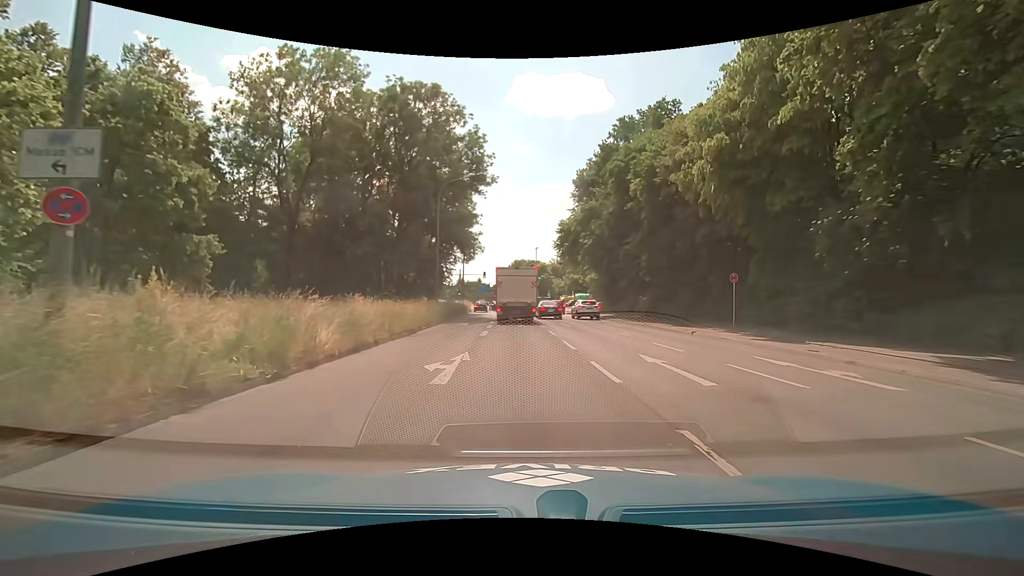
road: secondary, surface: asphalt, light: Day
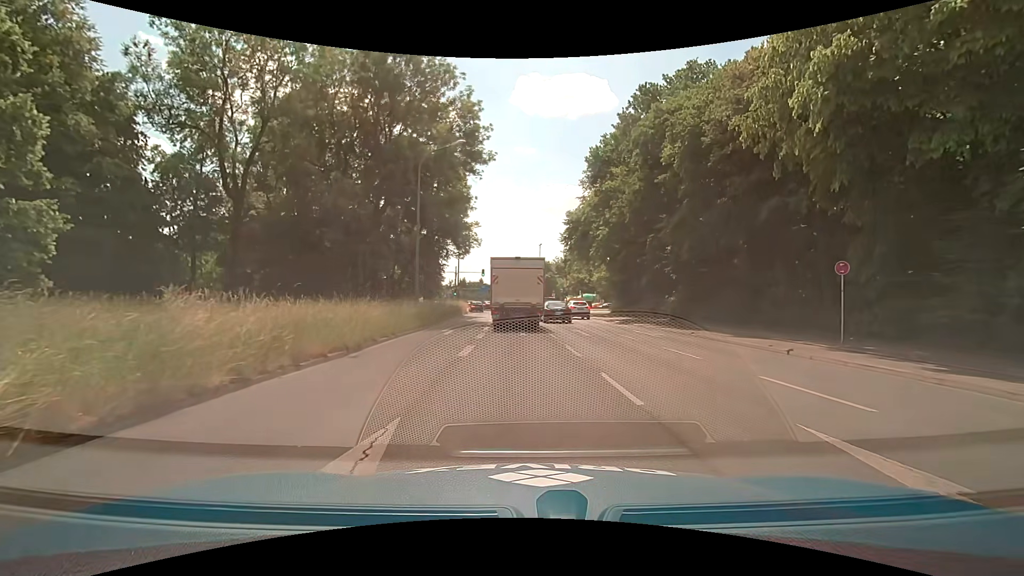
(-0.1, +7.4) m; 0°
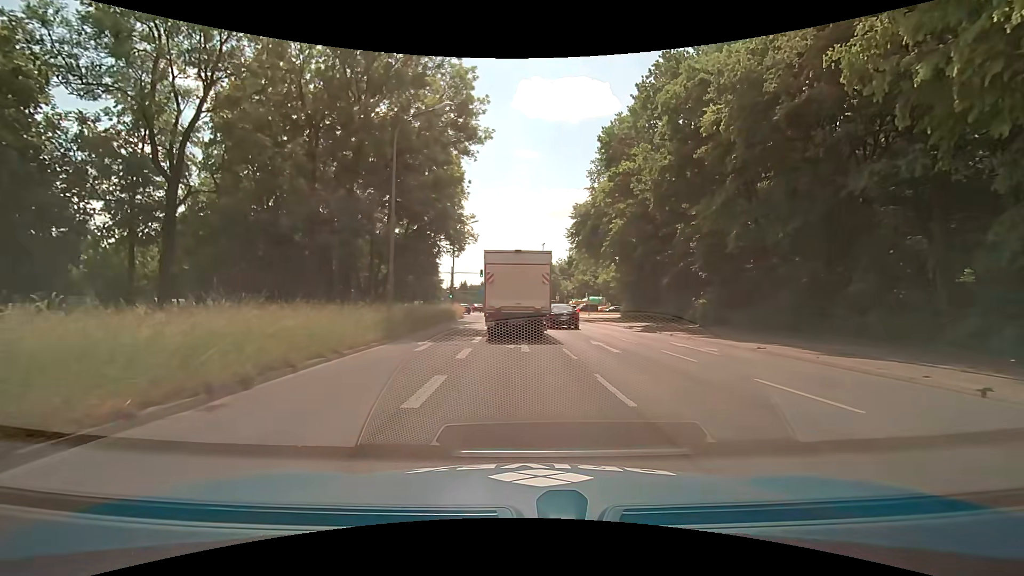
(-0.1, +5.8) m; 0°
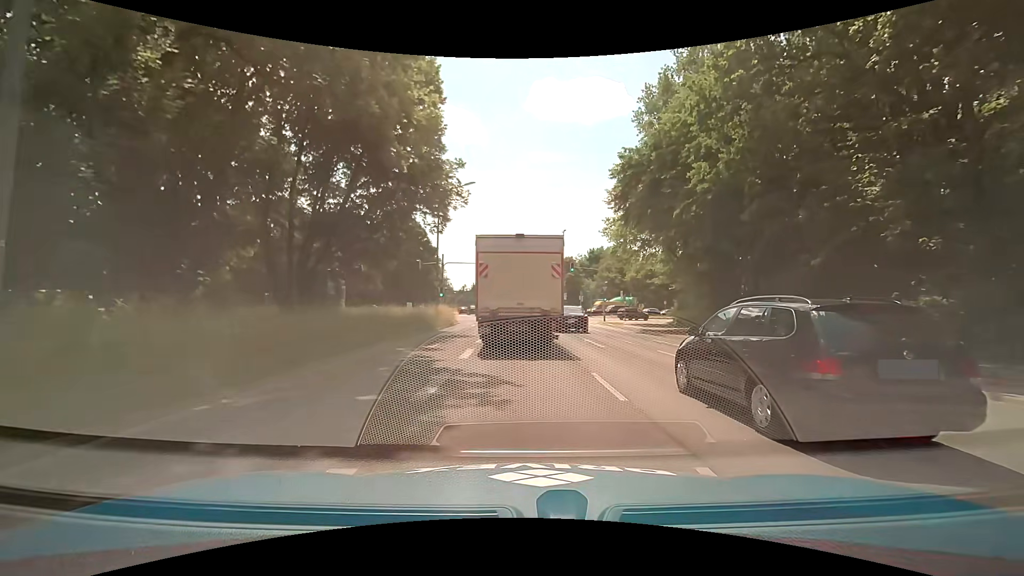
(-0.4, +17.7) m; -2°
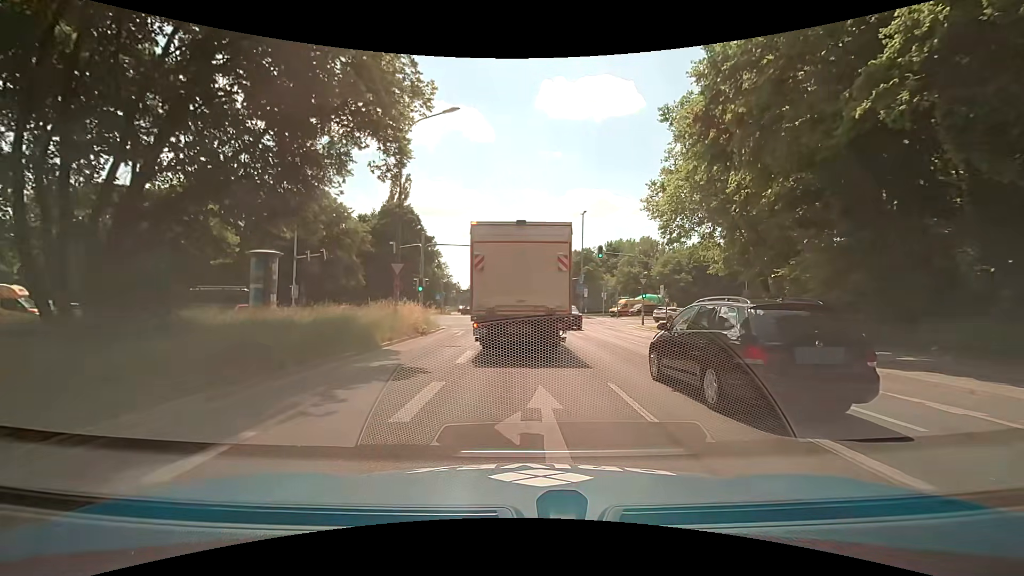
(-0.1, +13.7) m; 0°
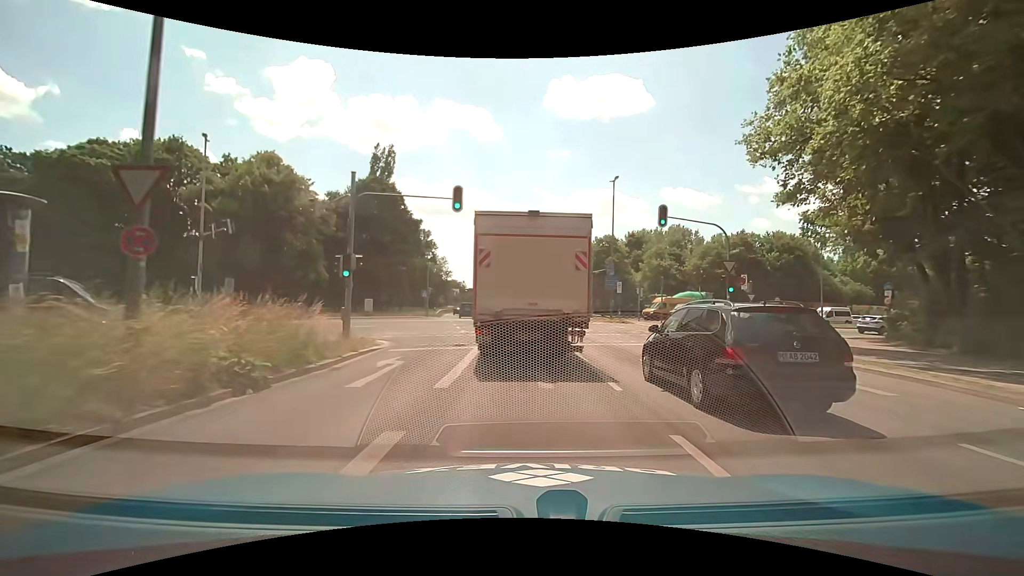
(-0.3, +15.7) m; -2°
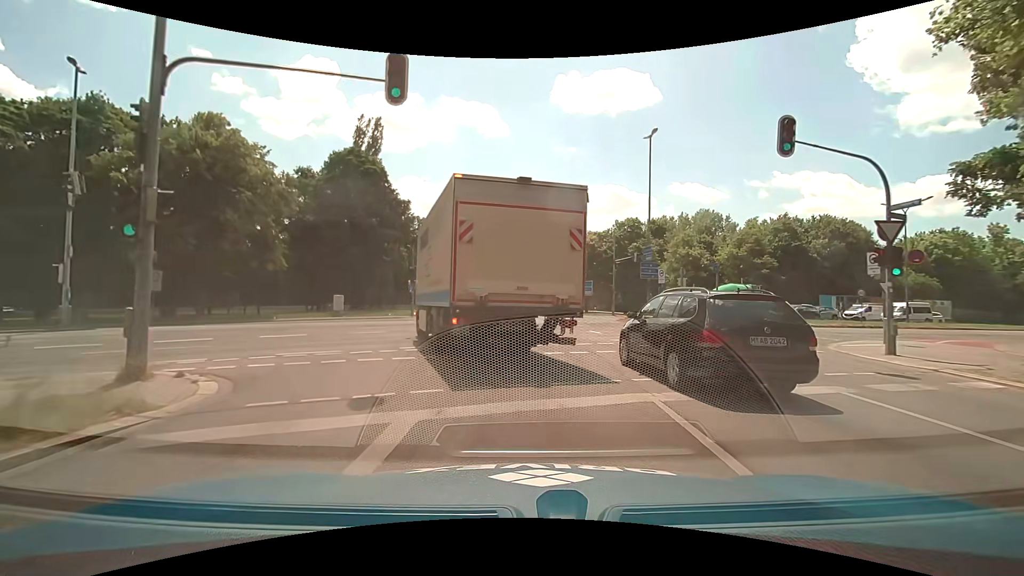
(-0.1, +10.3) m; -1°
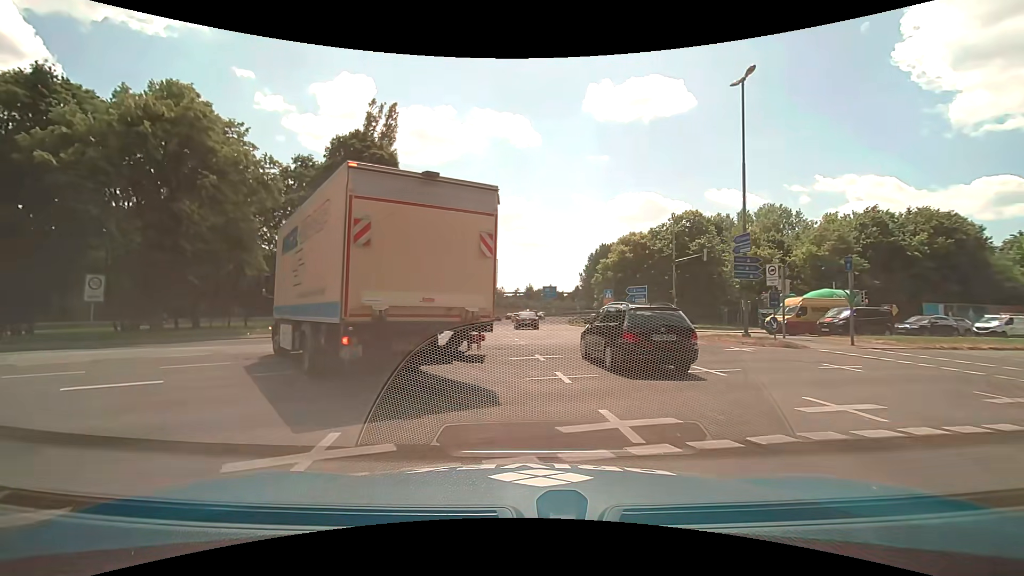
(-0.2, +9.3) m; -4°
